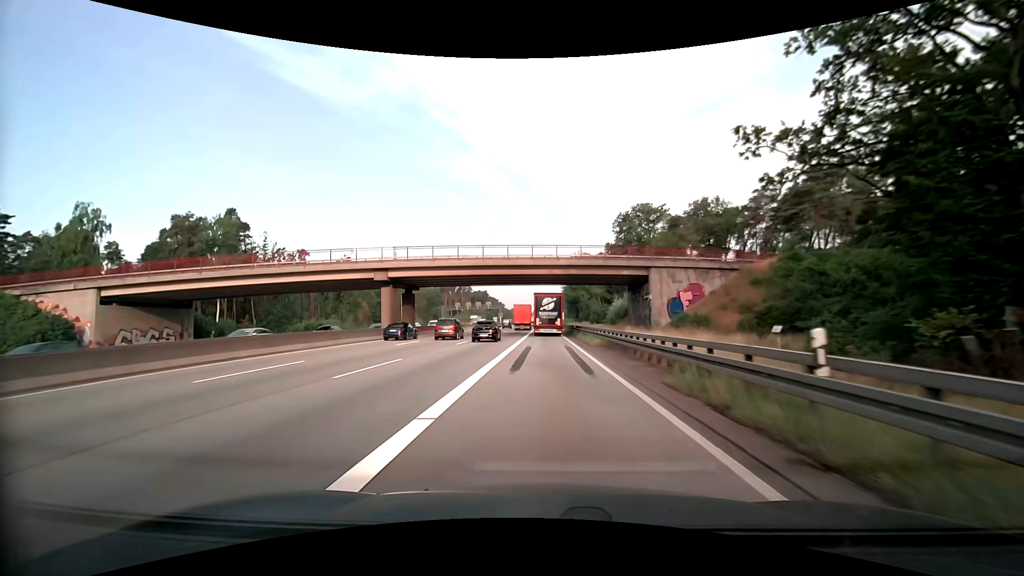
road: motorway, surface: asphalt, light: Day
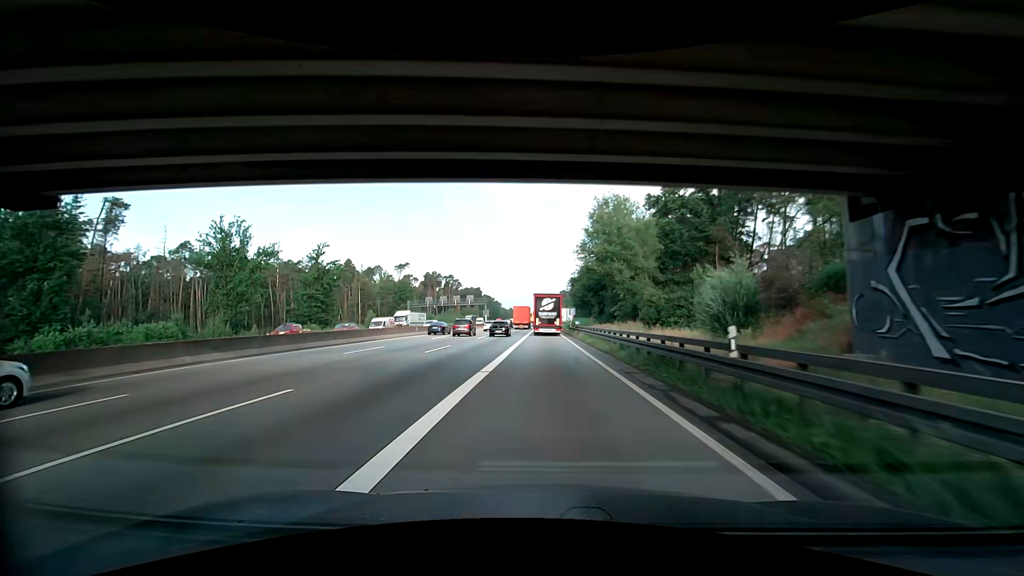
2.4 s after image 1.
(0.0, +44.3) m; 0°
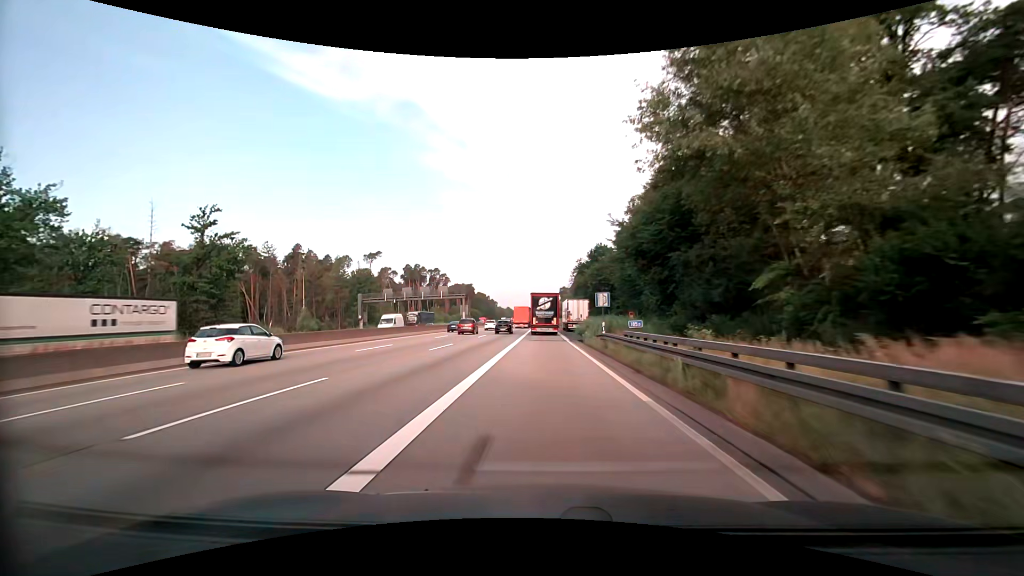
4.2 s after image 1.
(+0.3, +34.1) m; +1°
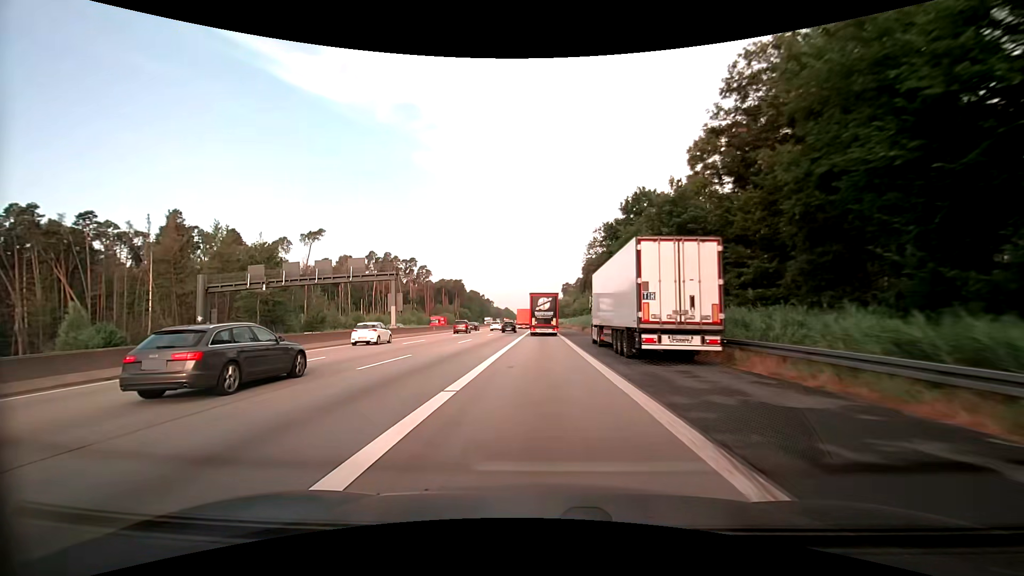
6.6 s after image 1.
(+0.1, +45.3) m; 0°
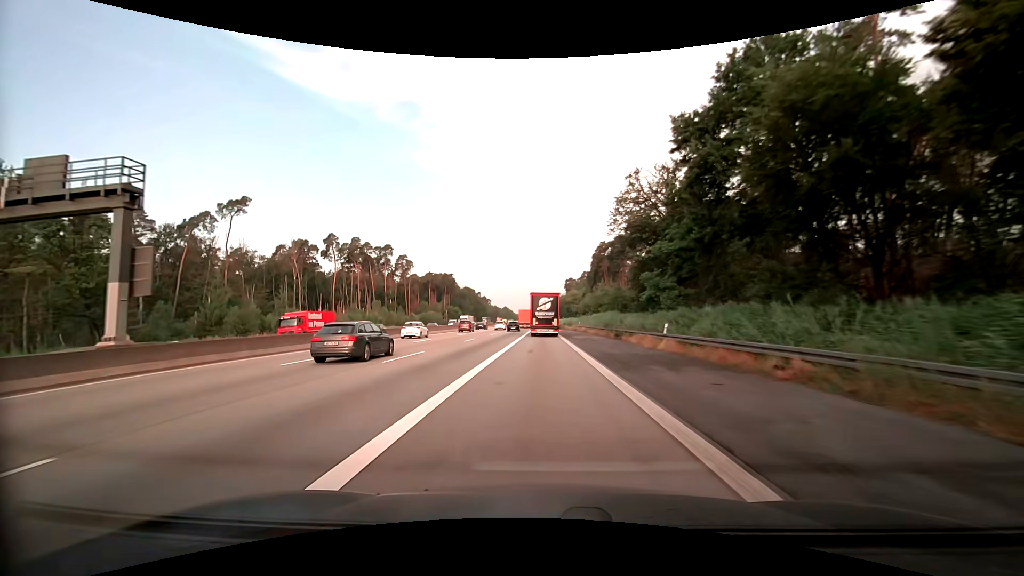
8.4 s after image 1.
(-0.1, +33.4) m; 0°
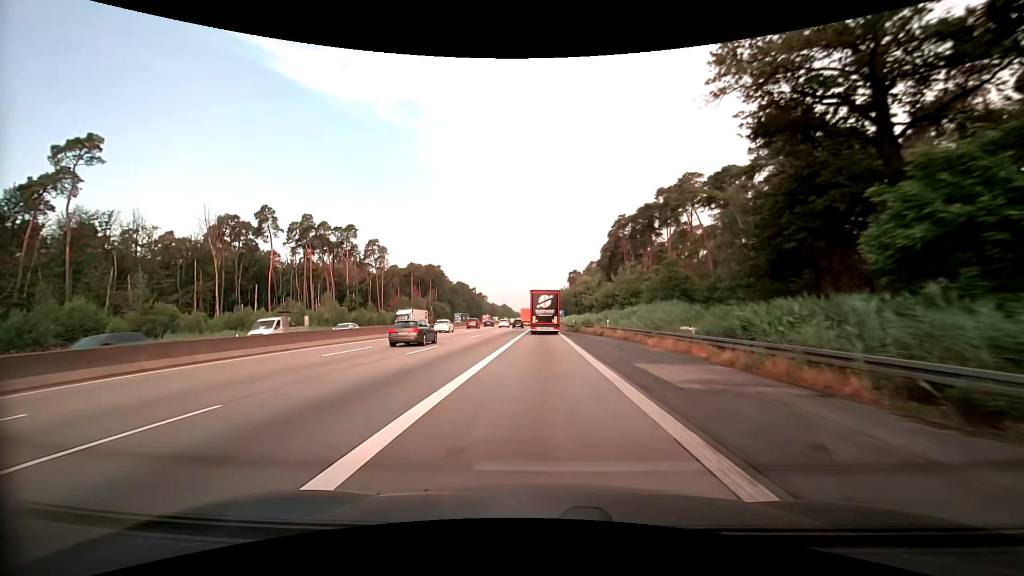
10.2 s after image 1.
(0.0, +32.9) m; 0°
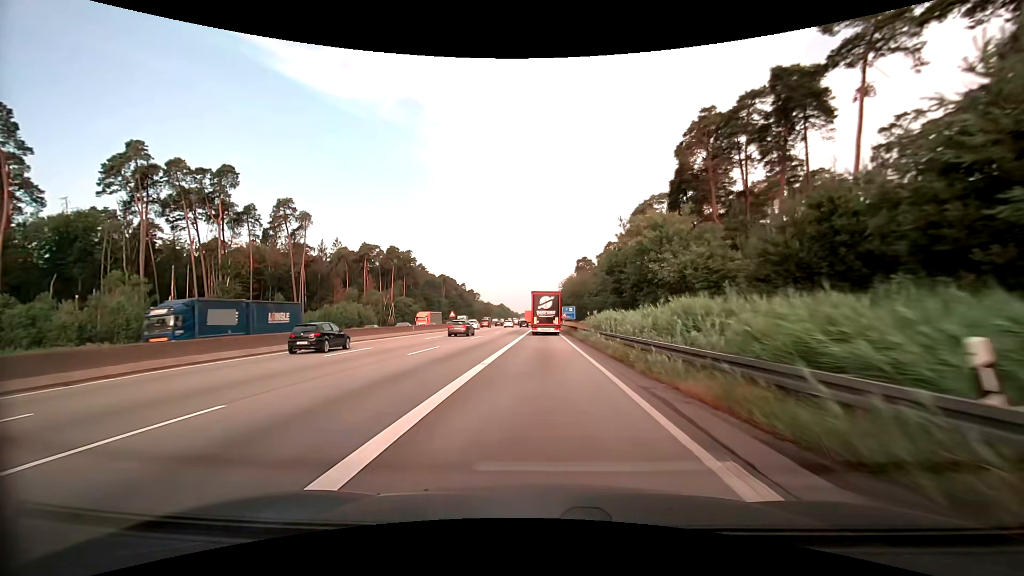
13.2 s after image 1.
(-0.2, +54.0) m; 0°
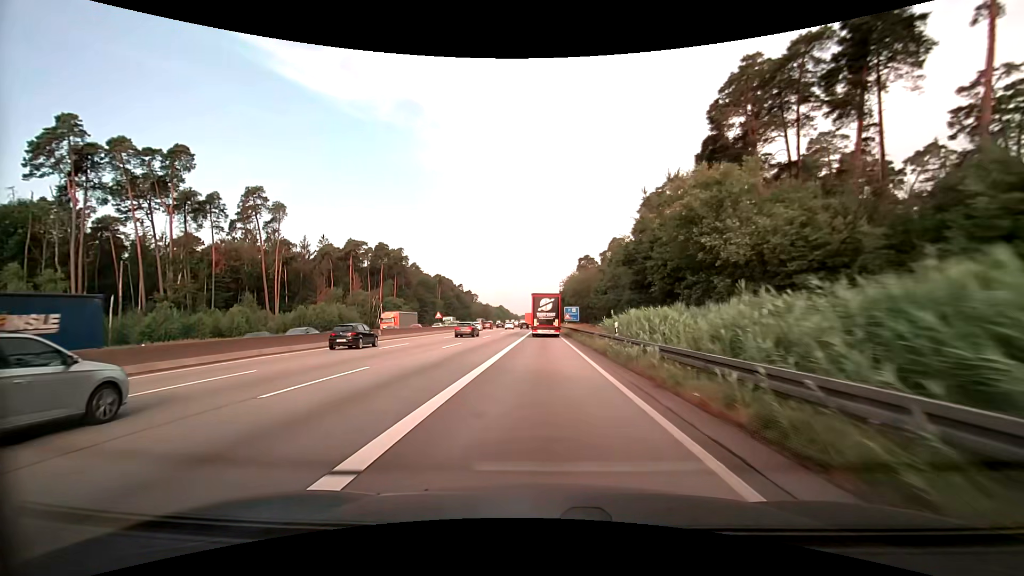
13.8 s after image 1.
(0.0, +10.8) m; 0°
(0, +10) (0, +20) (0, +30) (0, +40) (0, +50) (0, +60) (0, +70) (0, +80) (0, +90) (0, +100) m
